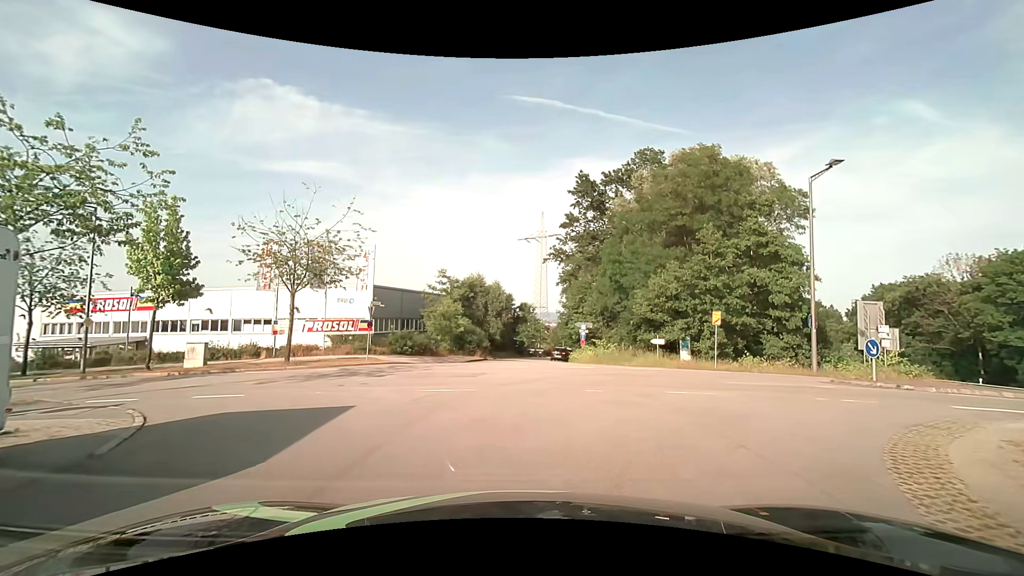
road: residential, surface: asphalt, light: Day
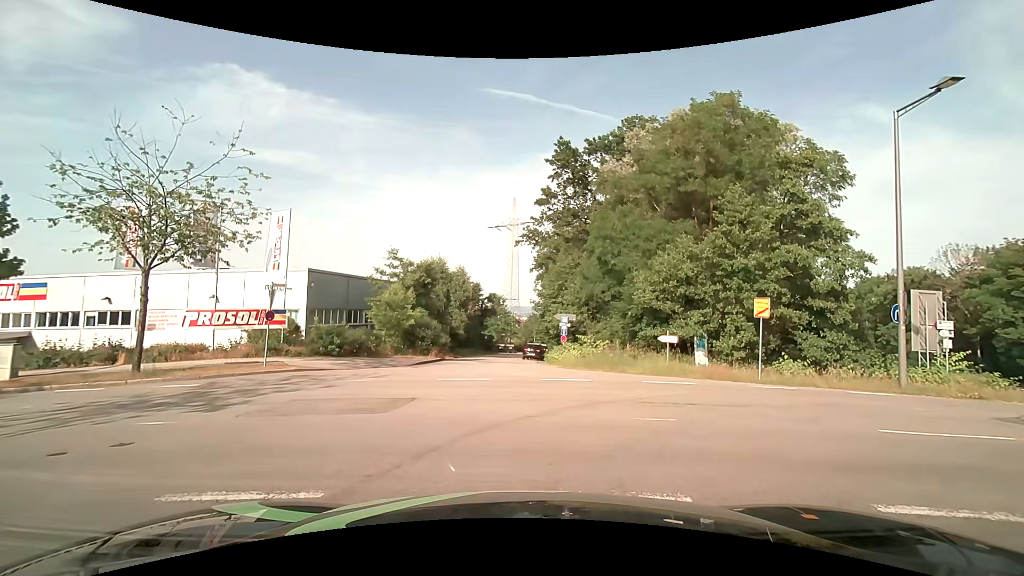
(+0.3, +7.6) m; +3°
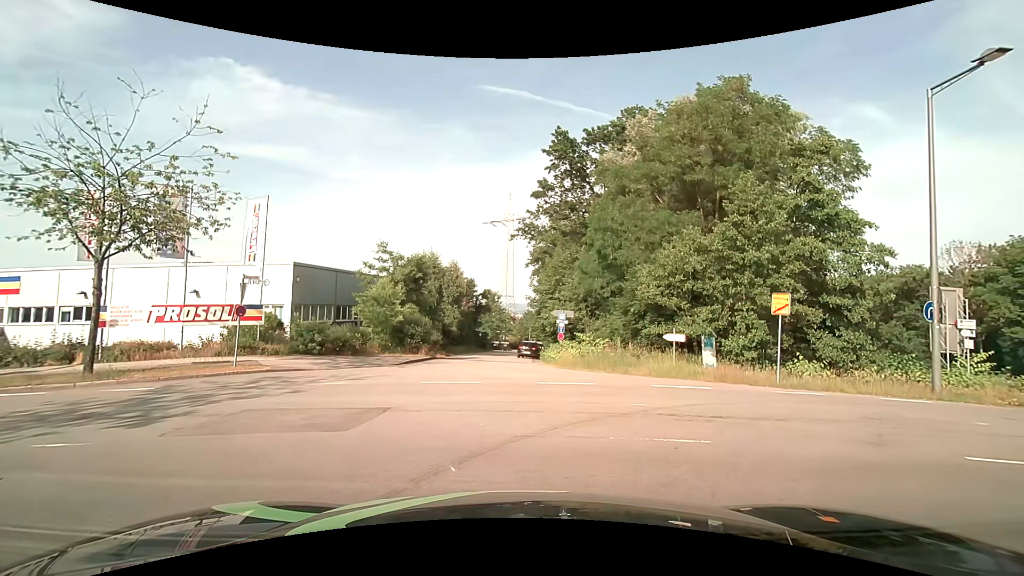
(0.0, +1.5) m; 0°
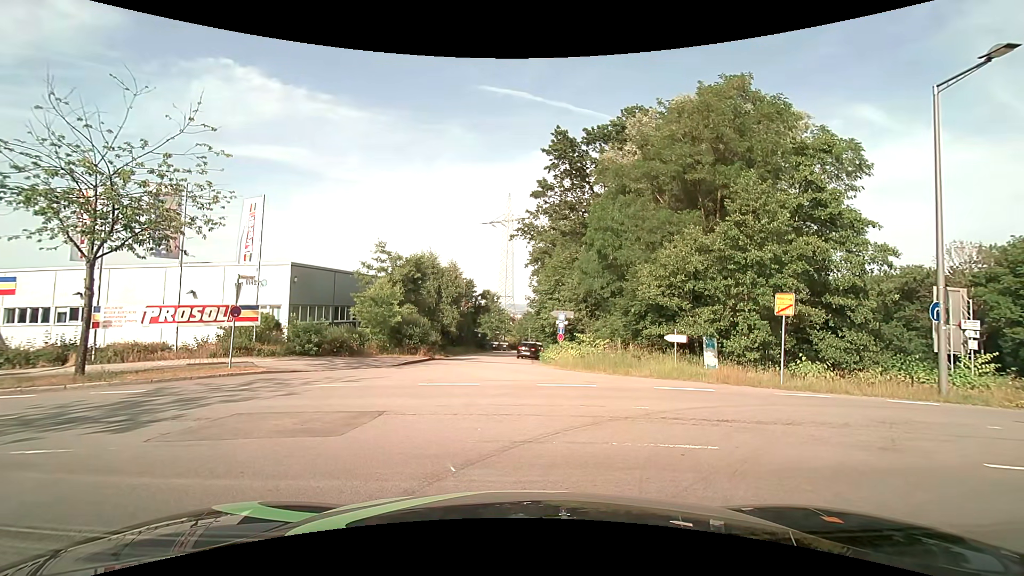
(0.0, +0.3) m; 0°
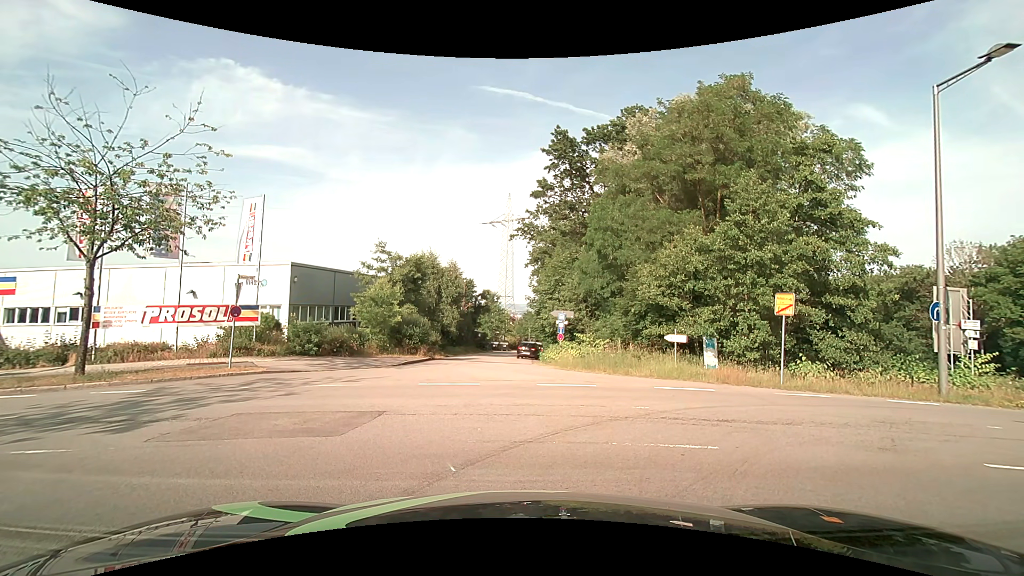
(0.0, 0.0) m; 0°
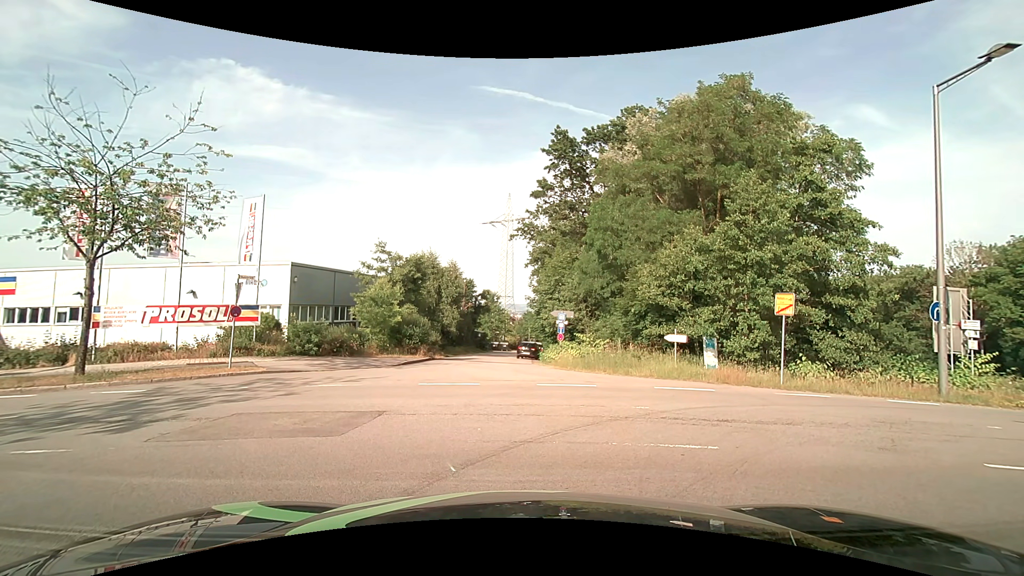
(0.0, 0.0) m; 0°
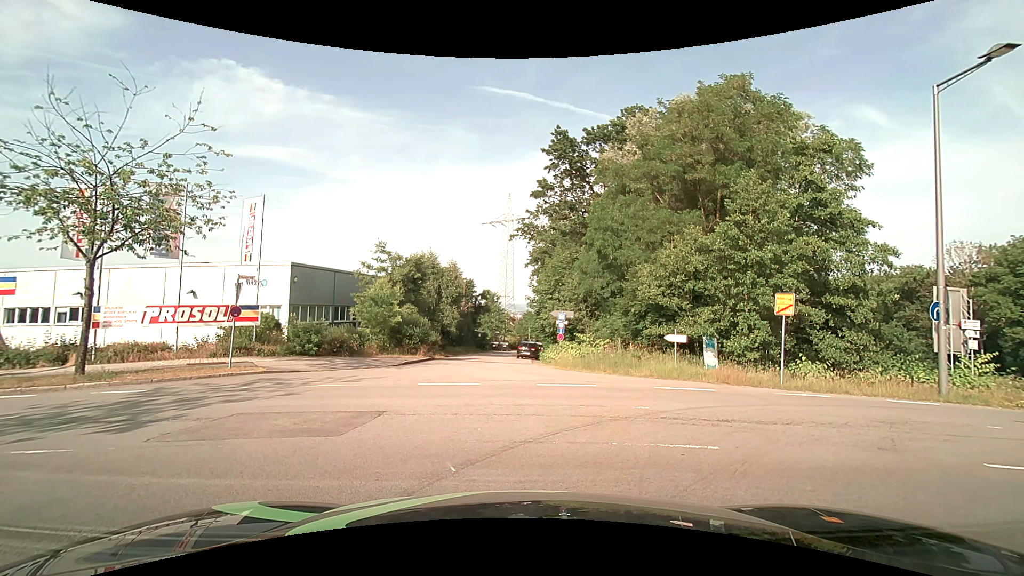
(0.0, 0.0) m; 0°
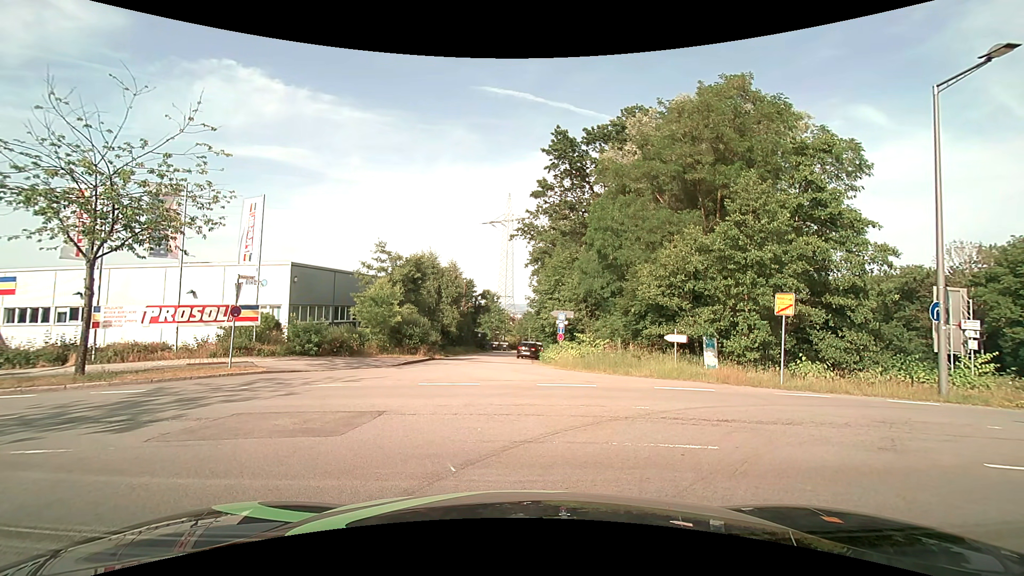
(0.0, 0.0) m; 0°
(-3, +9) (-12, +13) (-22, +15) (-32, +16) (-42, +17) (-51, +18) (-61, +20) (-71, +22) (-81, +24) (-91, +27) m
